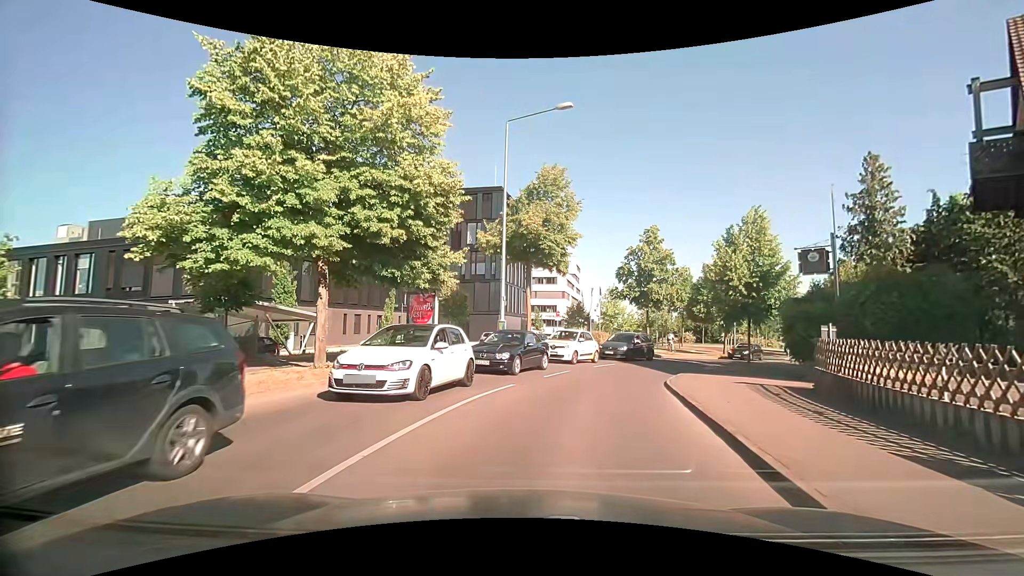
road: tertiary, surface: asphalt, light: Day
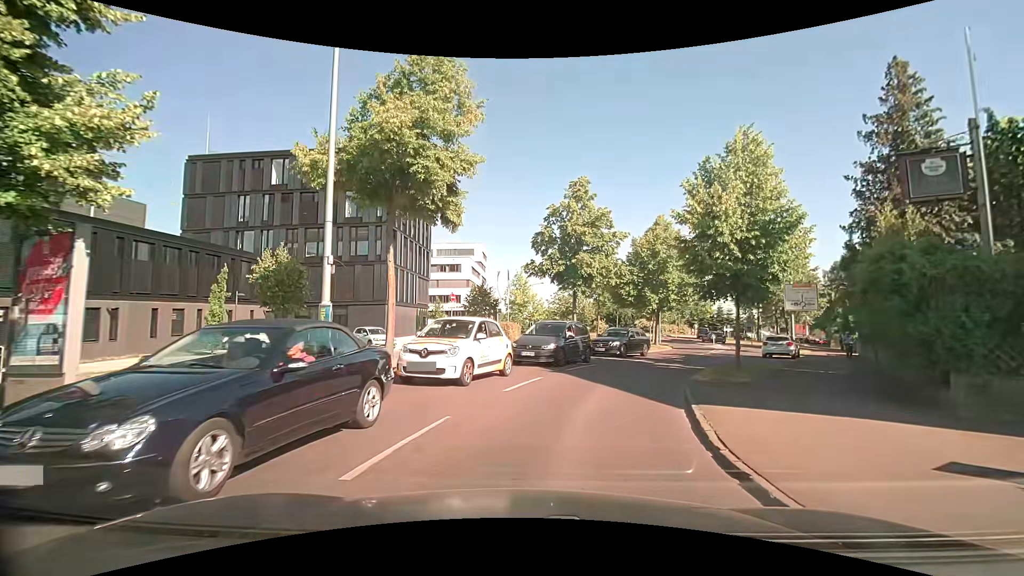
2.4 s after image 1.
(+1.1, +11.0) m; +11°
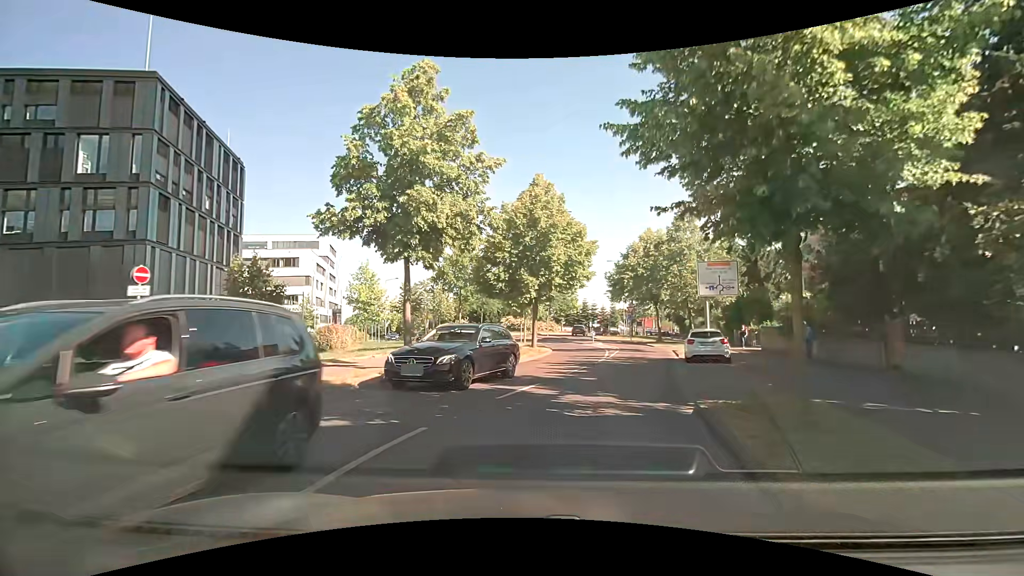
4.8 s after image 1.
(+1.6, +12.2) m; +15°
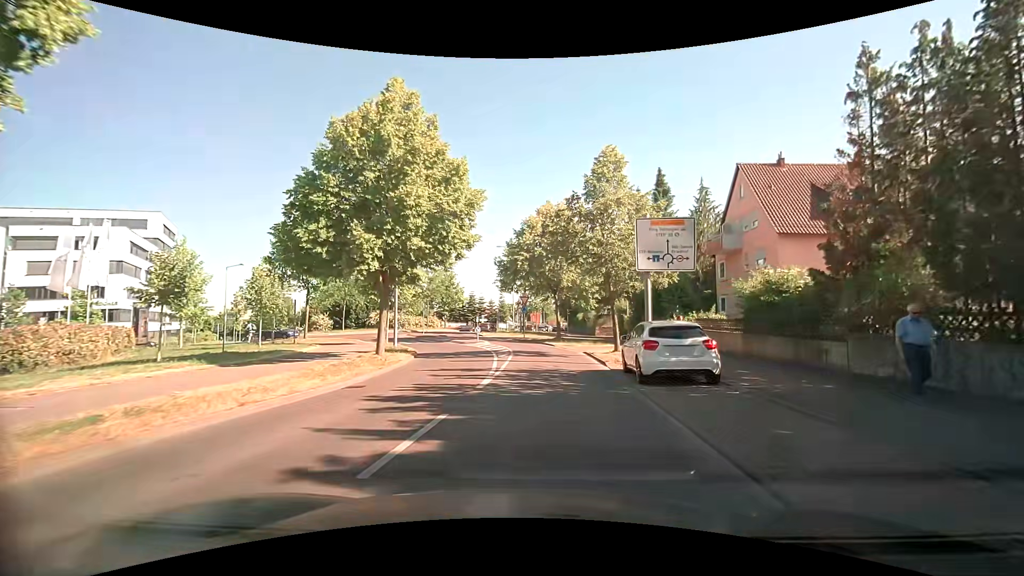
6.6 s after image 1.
(+1.2, +10.9) m; +13°
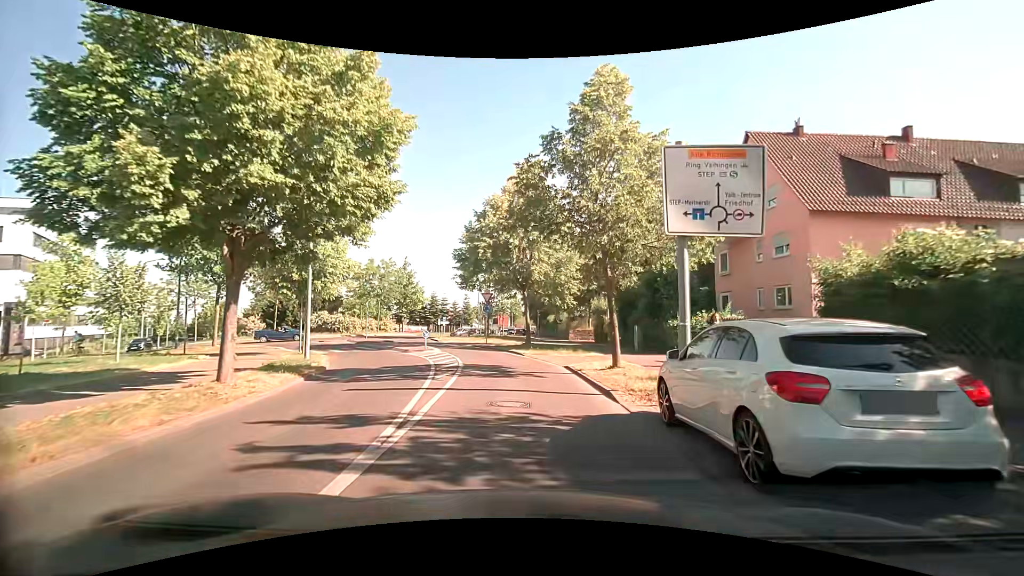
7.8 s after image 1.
(+0.2, +7.5) m; +3°
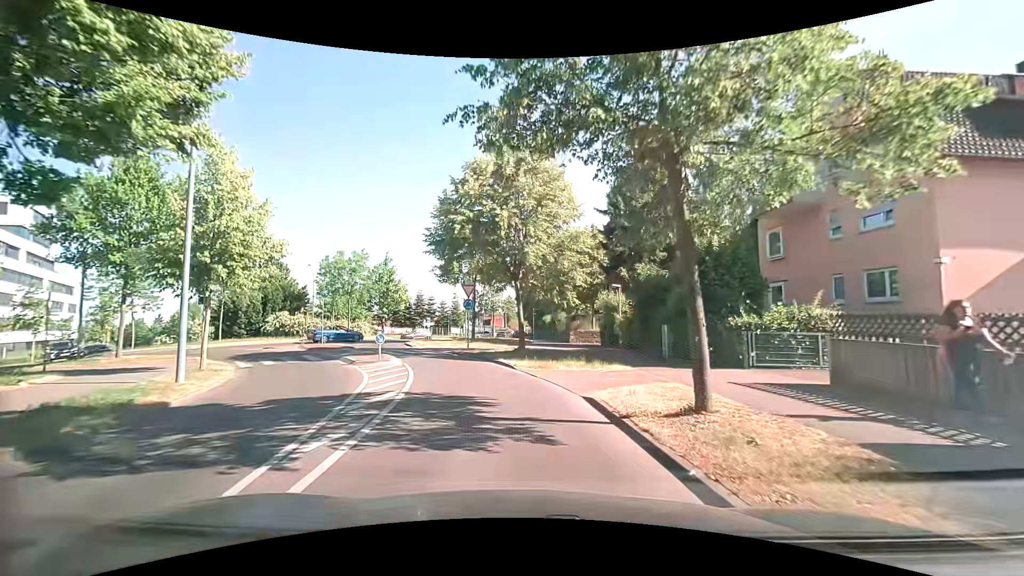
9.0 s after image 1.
(+0.1, +7.6) m; +2°
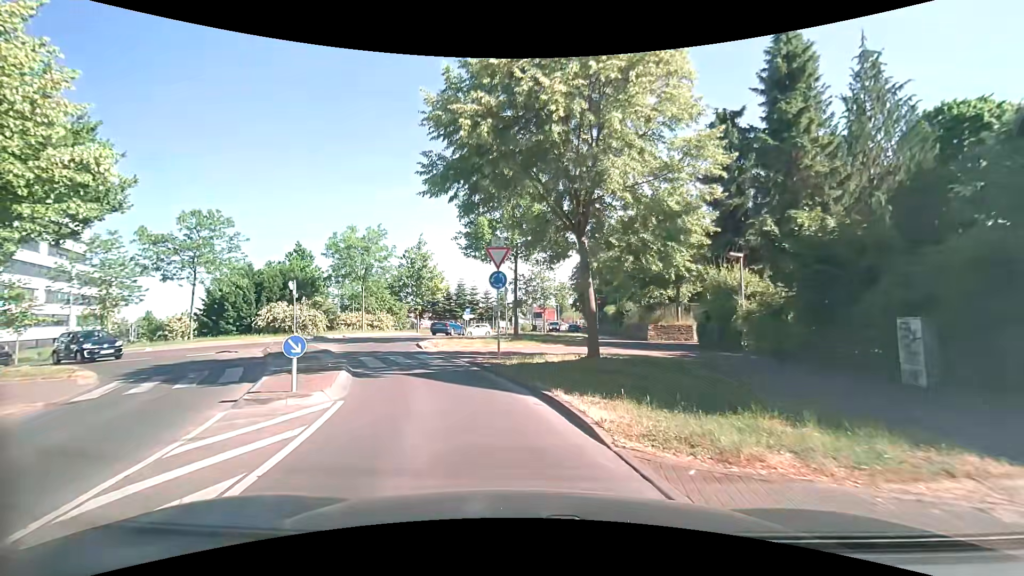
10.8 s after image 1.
(-0.6, +11.2) m; -8°
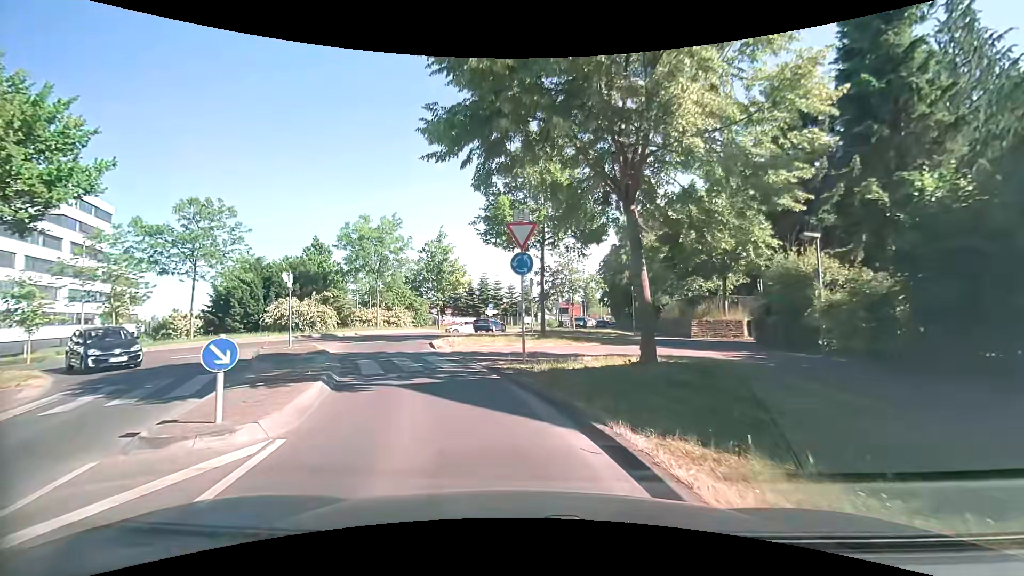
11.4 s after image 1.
(0.0, +3.2) m; -1°
